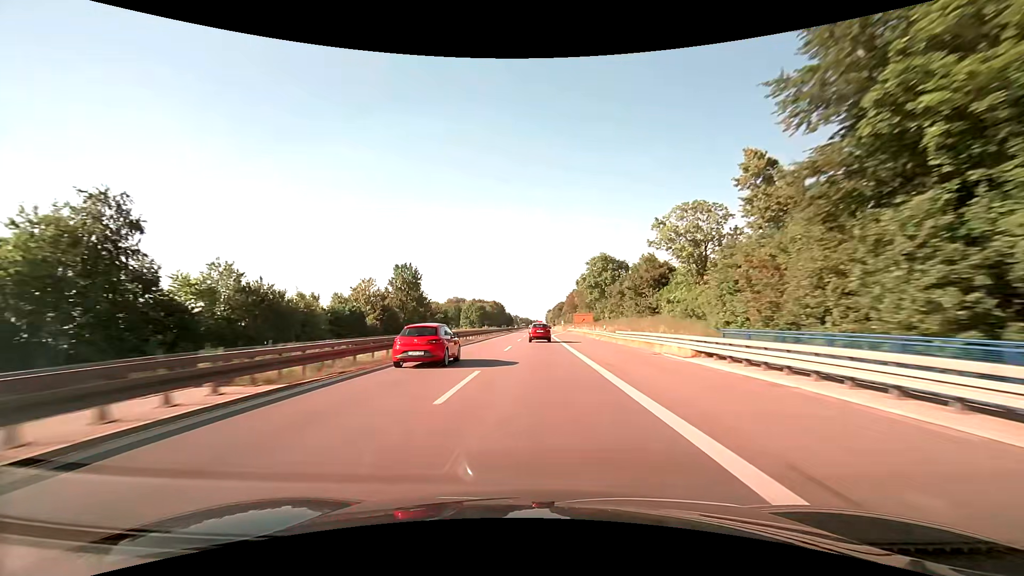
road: trunk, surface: asphalt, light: Day
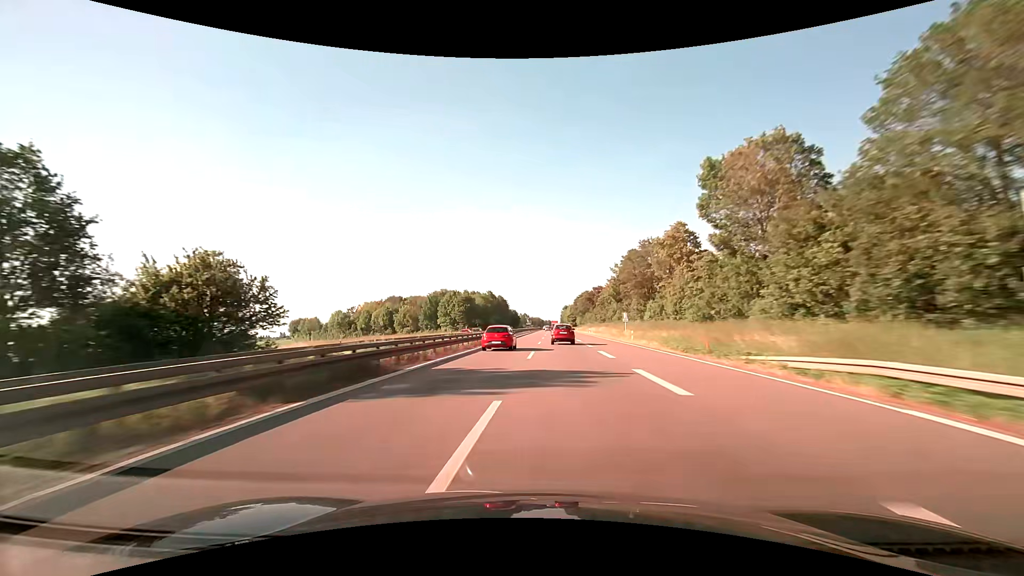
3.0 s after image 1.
(-0.6, +96.6) m; -1°
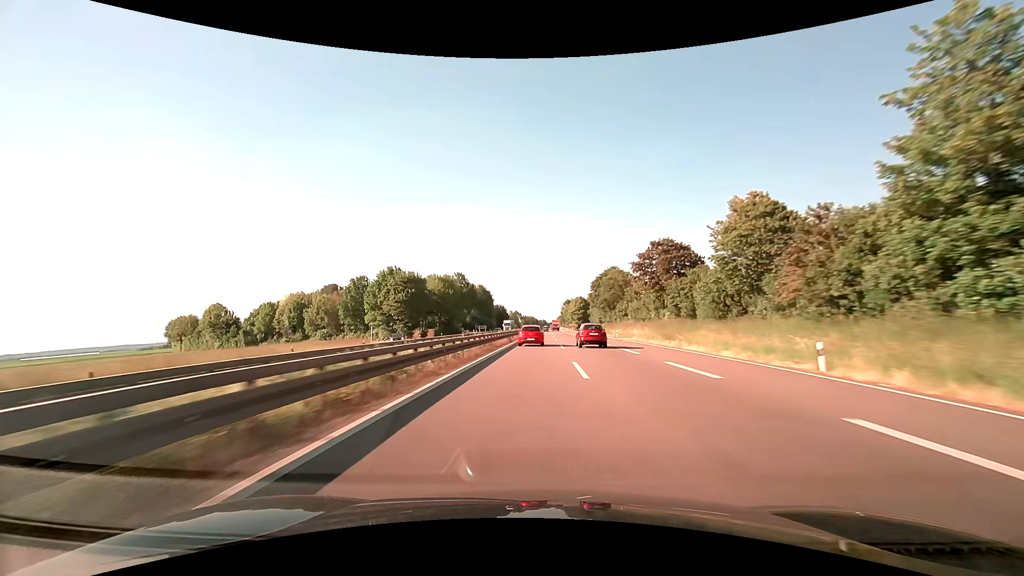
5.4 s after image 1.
(0.0, +79.9) m; 0°
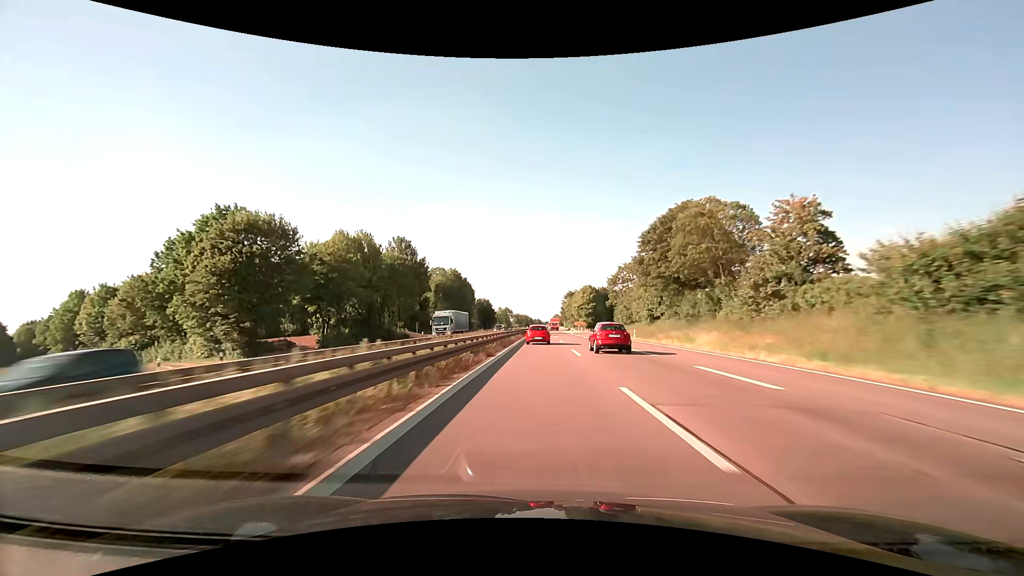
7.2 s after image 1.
(+0.4, +62.3) m; +1°
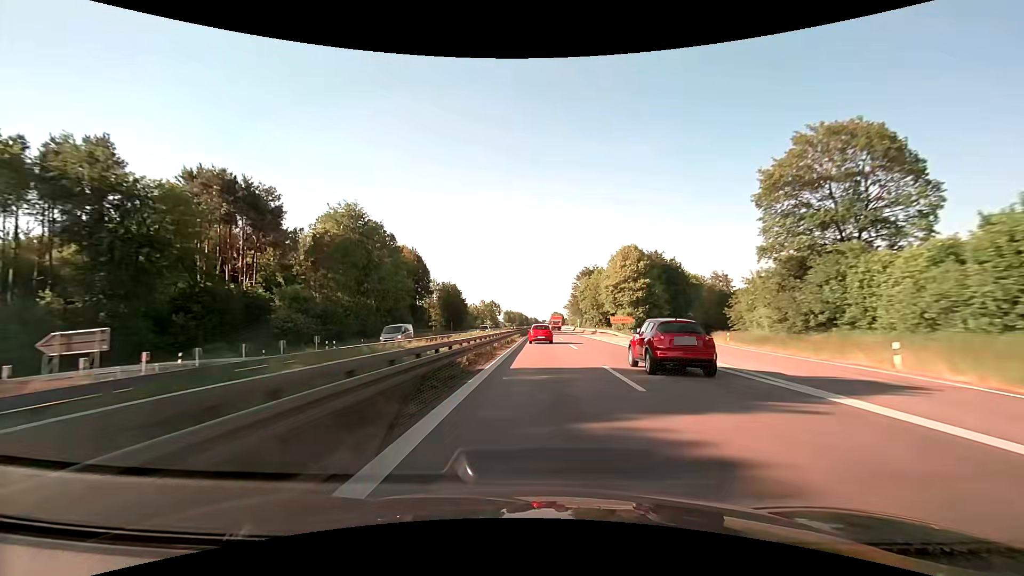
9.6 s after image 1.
(+0.4, +84.8) m; 0°
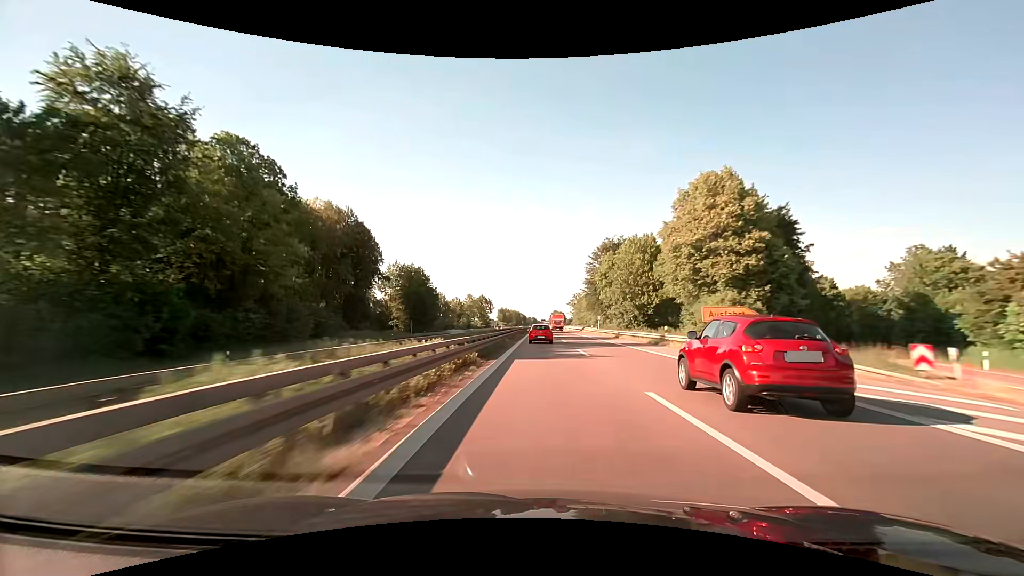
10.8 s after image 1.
(+0.1, +42.3) m; 0°
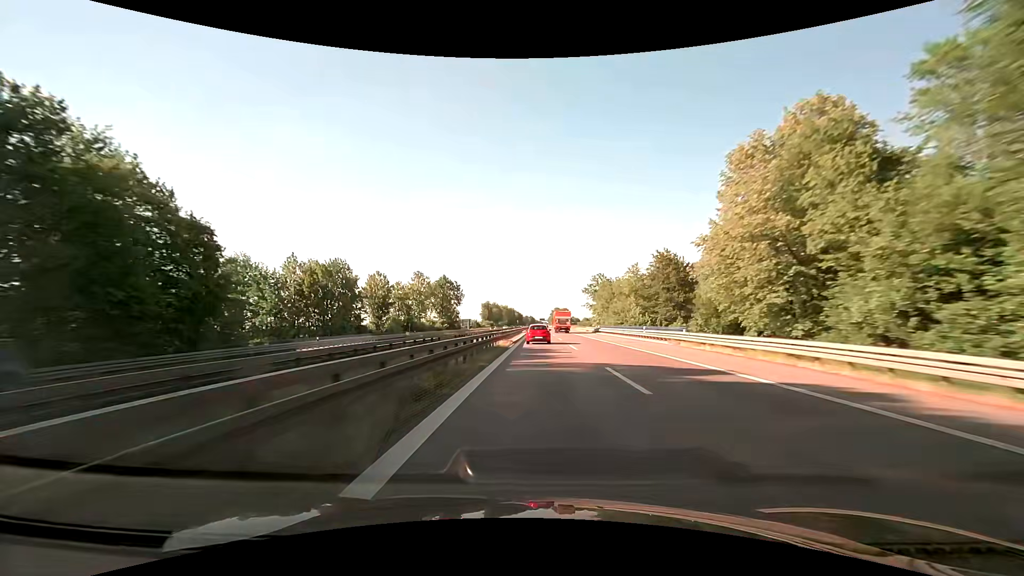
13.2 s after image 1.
(+0.1, +84.1) m; 0°
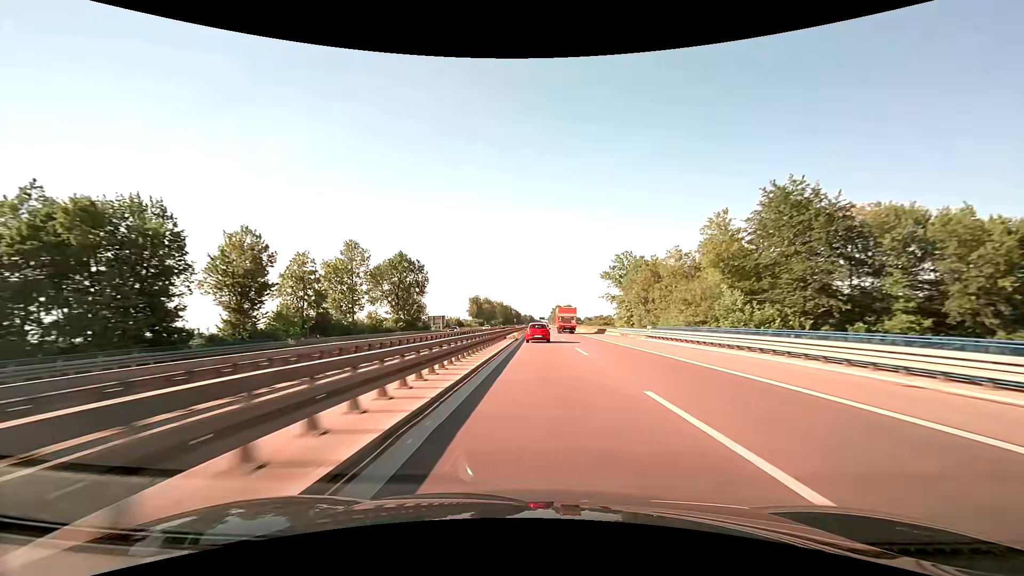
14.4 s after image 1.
(0.0, +41.9) m; 0°
(0, +10) (0, +20) (0, +30) (0, +40) (0, +50) (0, +60) (0, +70) (0, +80) (0, +90) (0, +100) m
